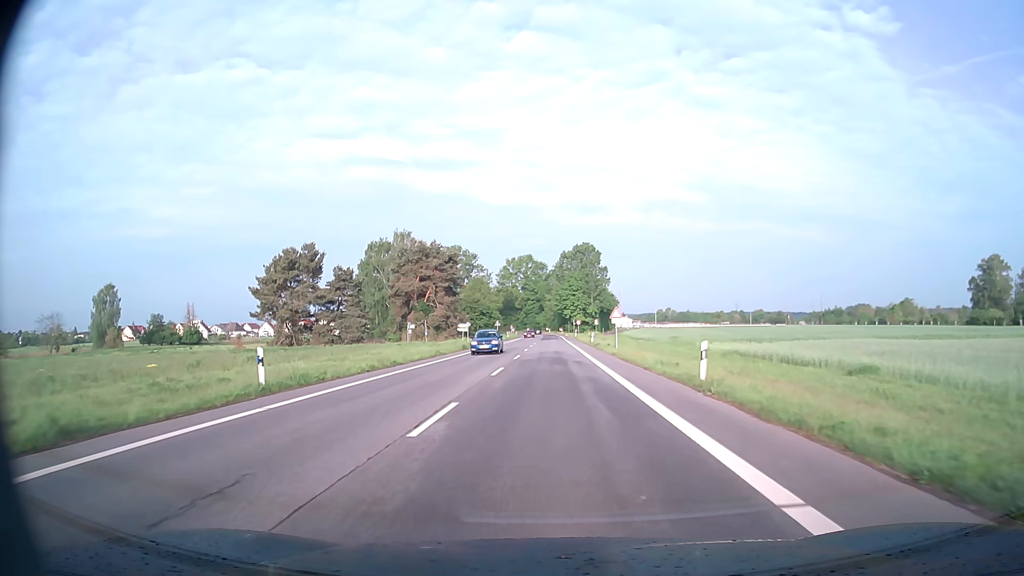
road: secondary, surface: asphalt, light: Day
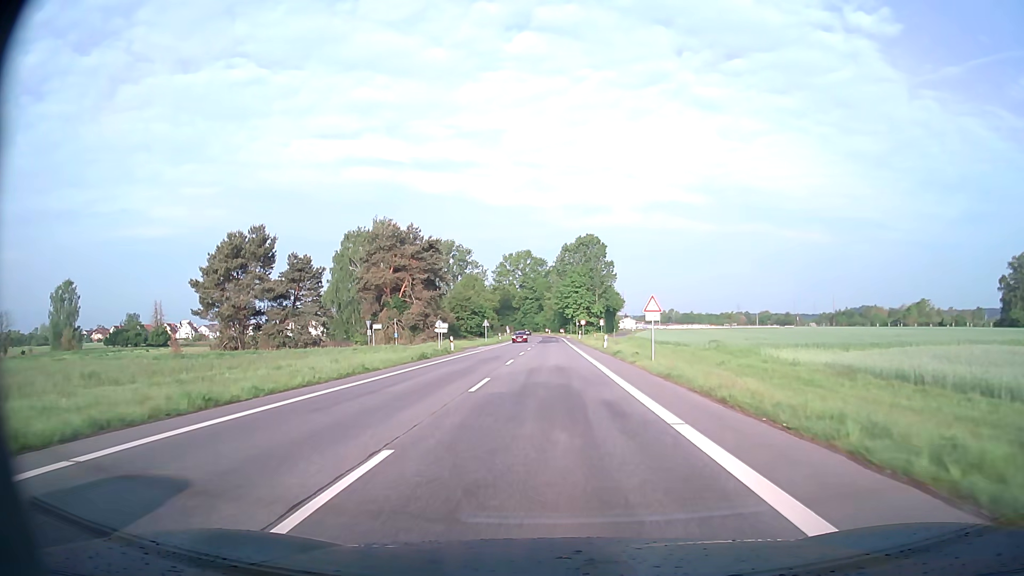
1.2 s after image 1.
(0.0, +16.8) m; 0°
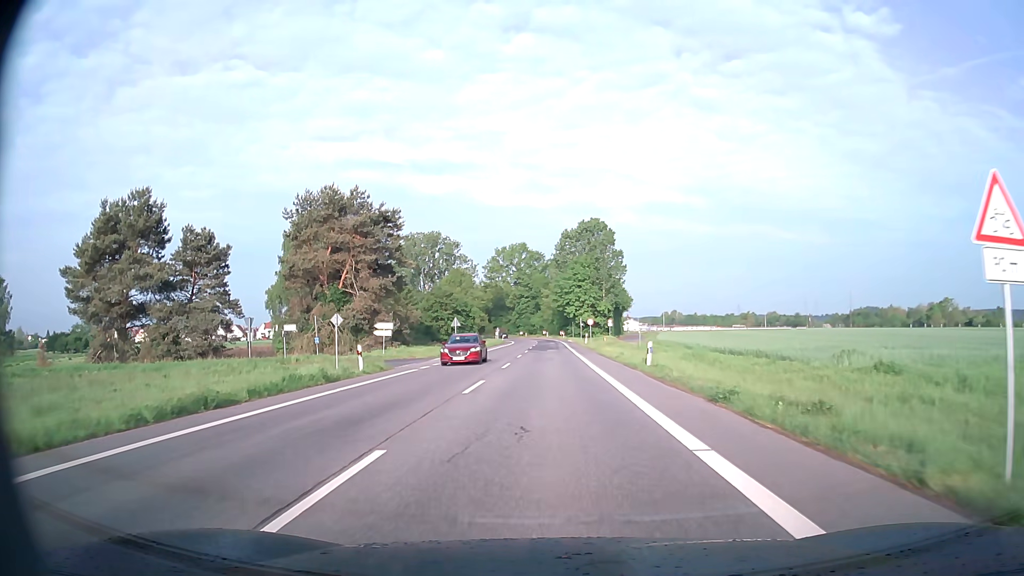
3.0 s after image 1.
(0.0, +23.6) m; 0°
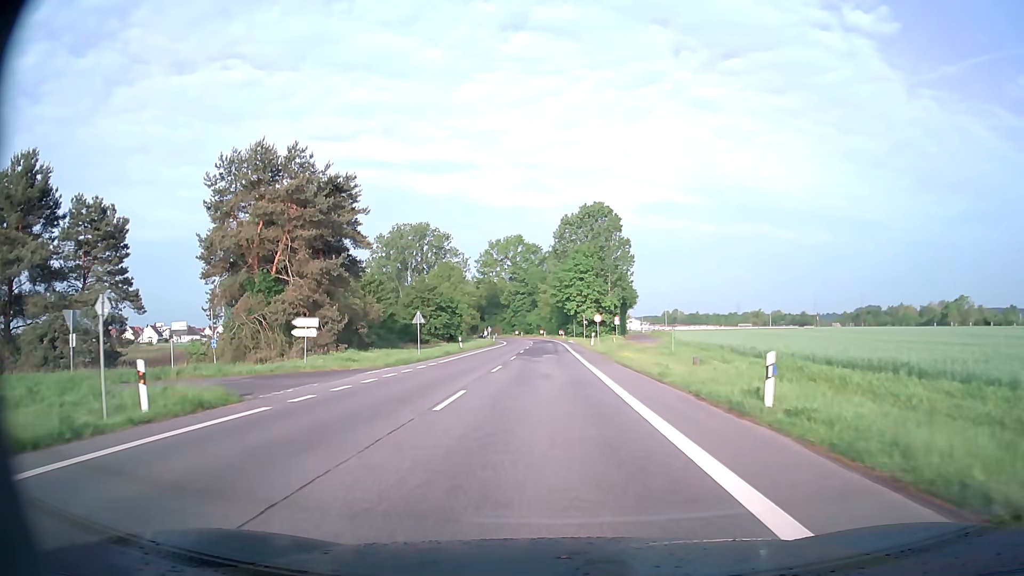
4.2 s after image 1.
(0.0, +15.1) m; 0°
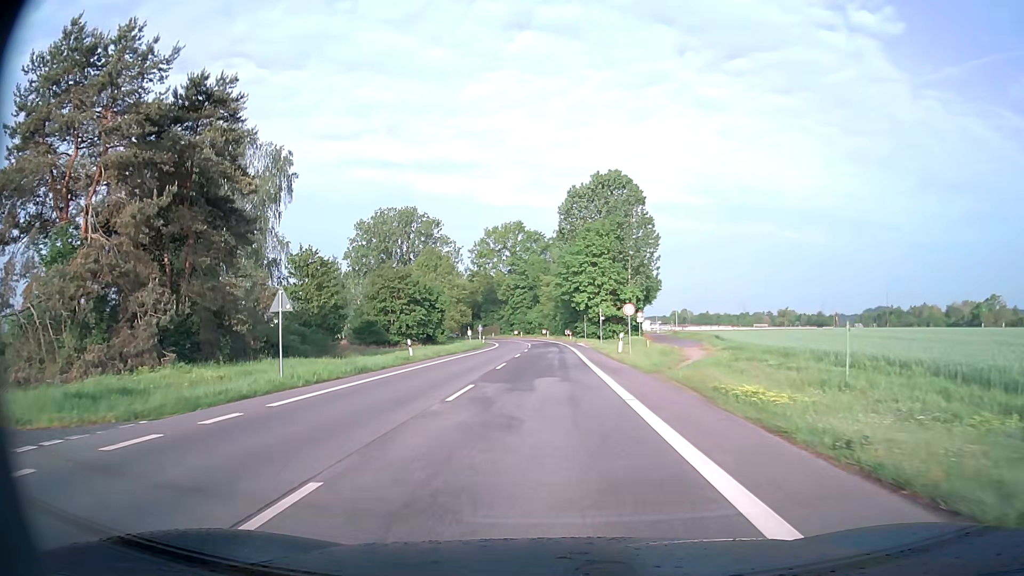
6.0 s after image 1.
(-0.1, +22.2) m; 0°
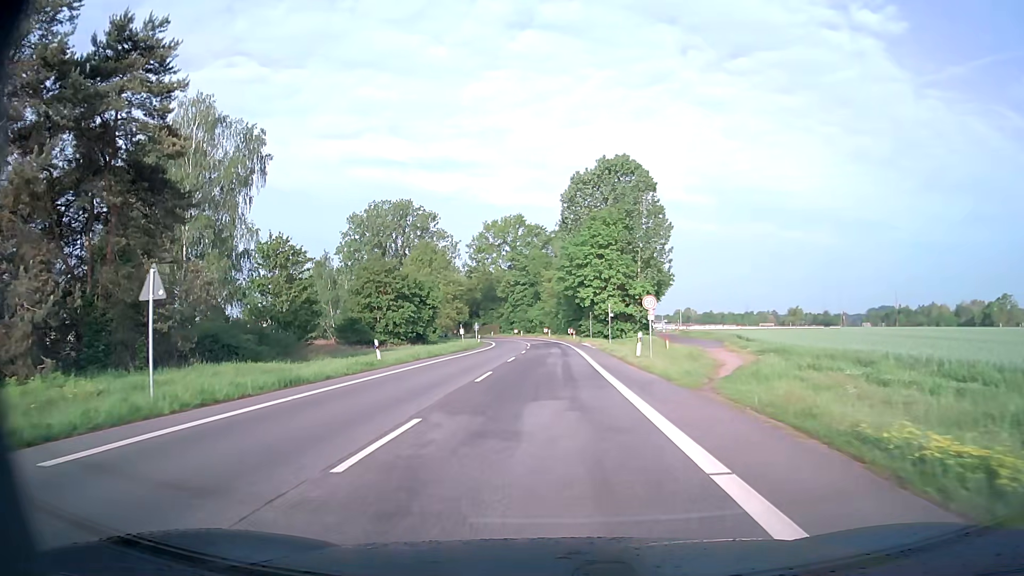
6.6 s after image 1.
(0.0, +7.4) m; 0°
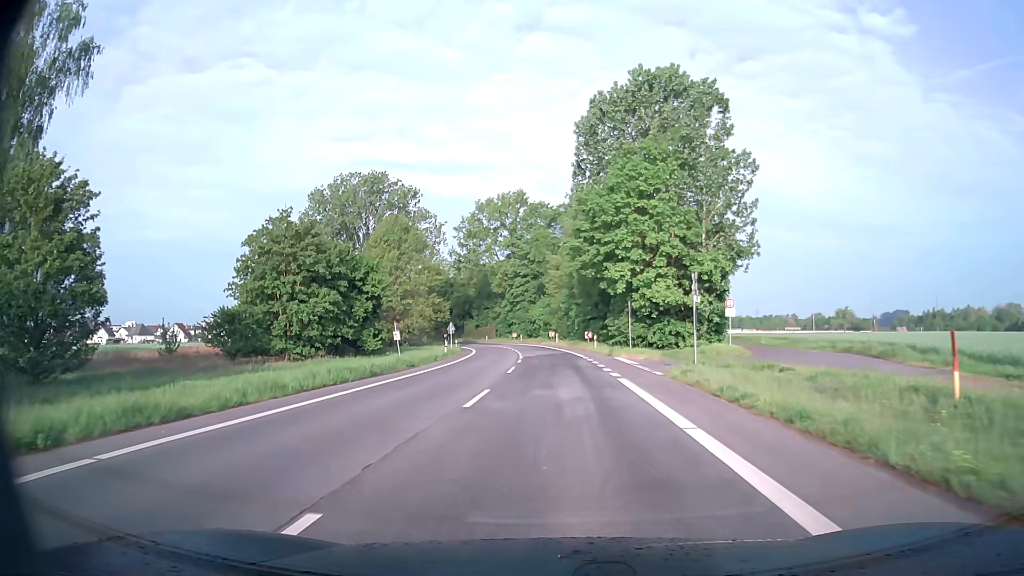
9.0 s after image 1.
(-0.2, +29.2) m; -1°
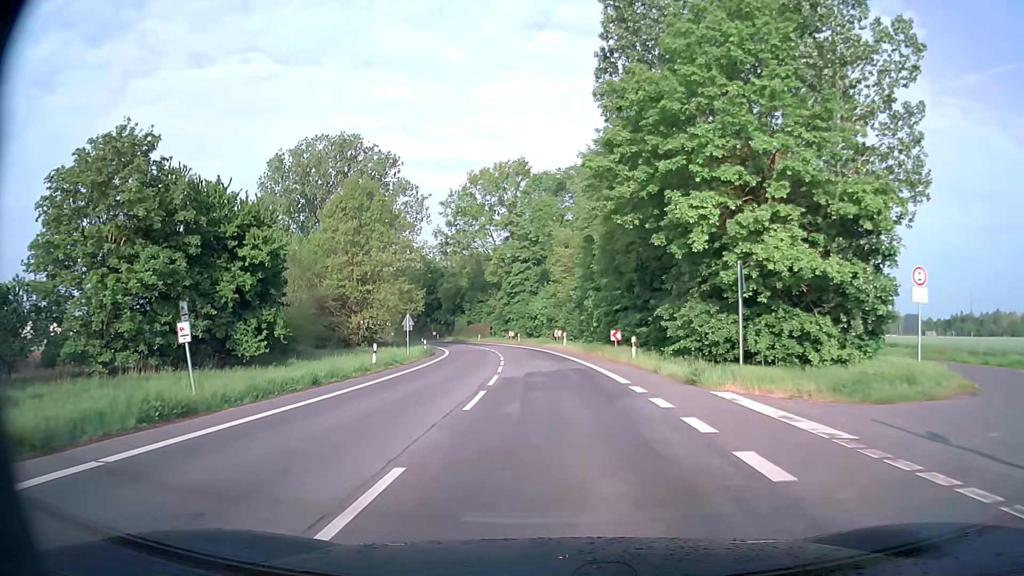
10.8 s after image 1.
(0.0, +21.8) m; 0°
(0, +10) (0, +20) (-1, +30) (-2, +40) (-3, +50) (-4, +60) (-6, +70) (-8, +79) (-10, +89) (-13, +99) m
